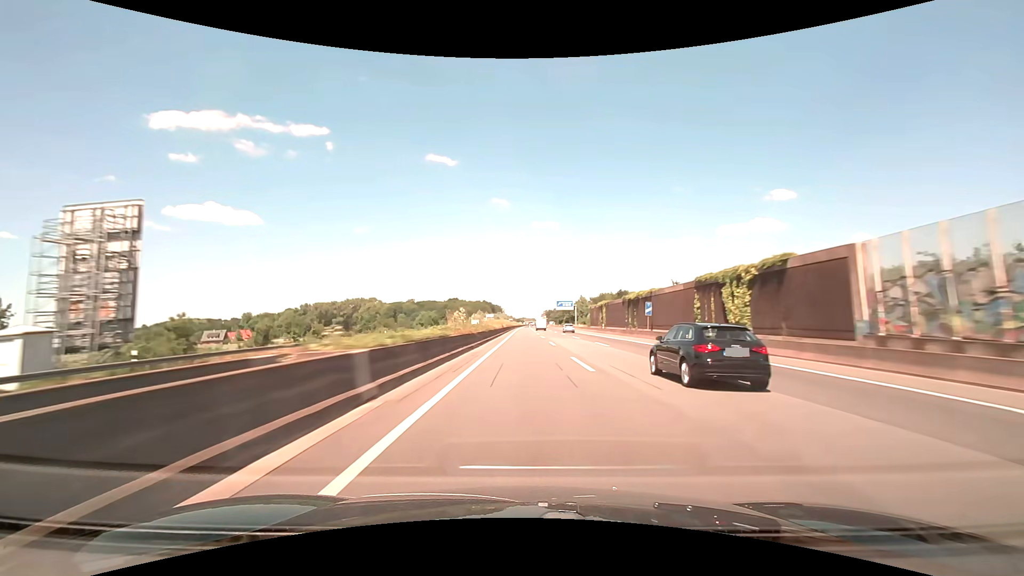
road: motorway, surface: asphalt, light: Day
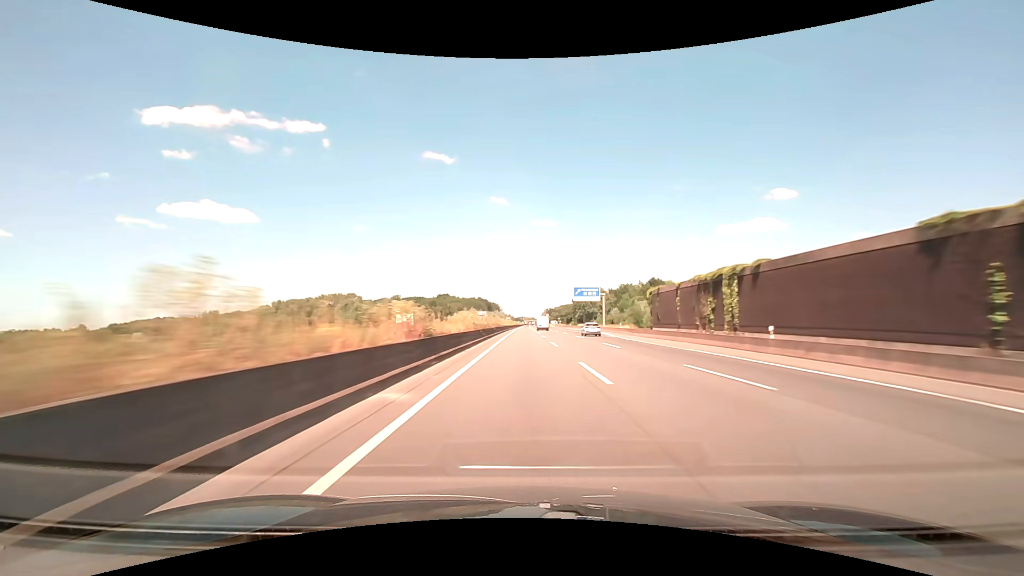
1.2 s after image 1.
(+0.1, +57.1) m; 0°
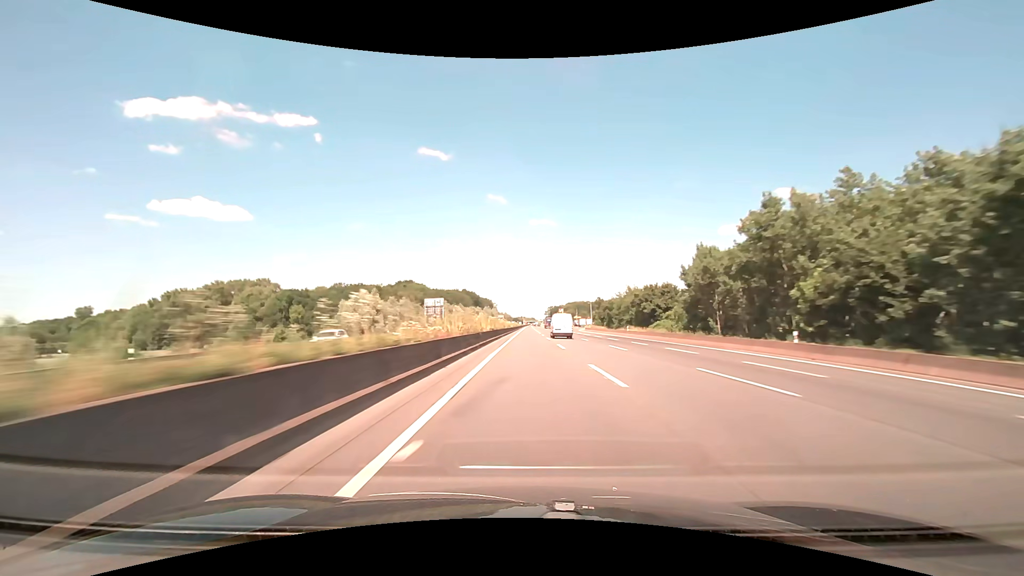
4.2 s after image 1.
(+0.1, +142.9) m; 0°
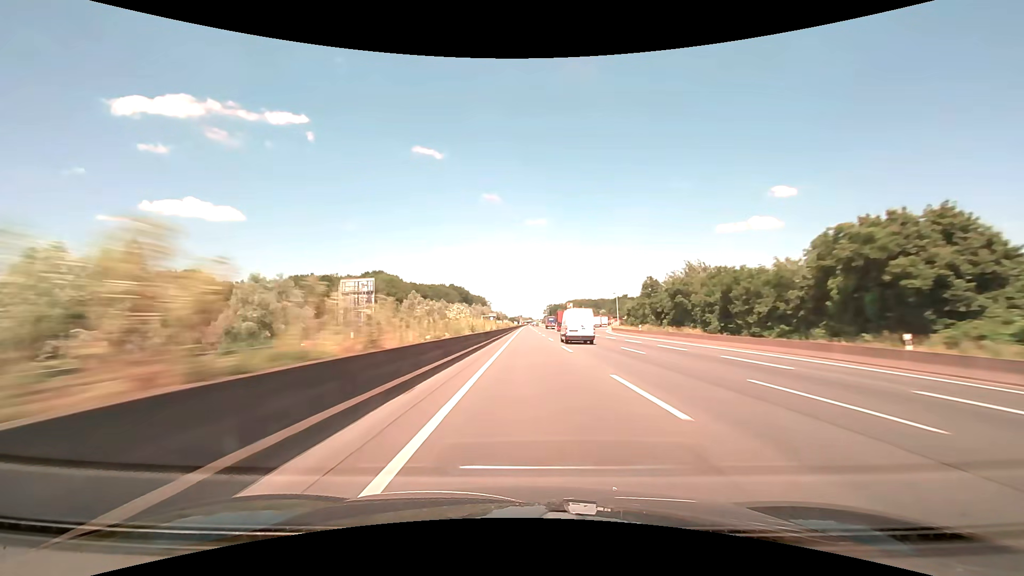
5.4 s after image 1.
(+0.2, +57.2) m; 0°
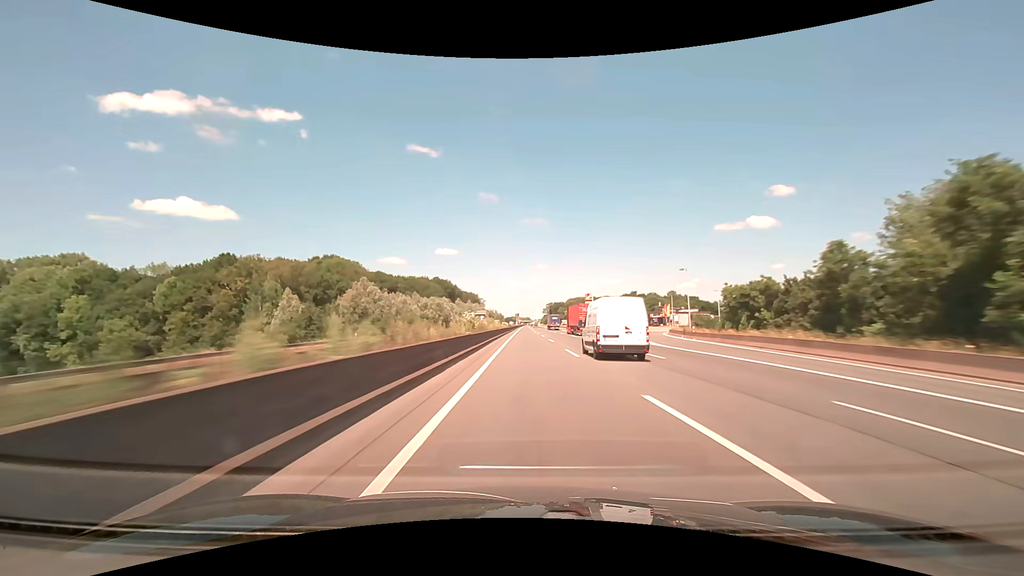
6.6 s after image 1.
(+0.1, +57.2) m; 0°
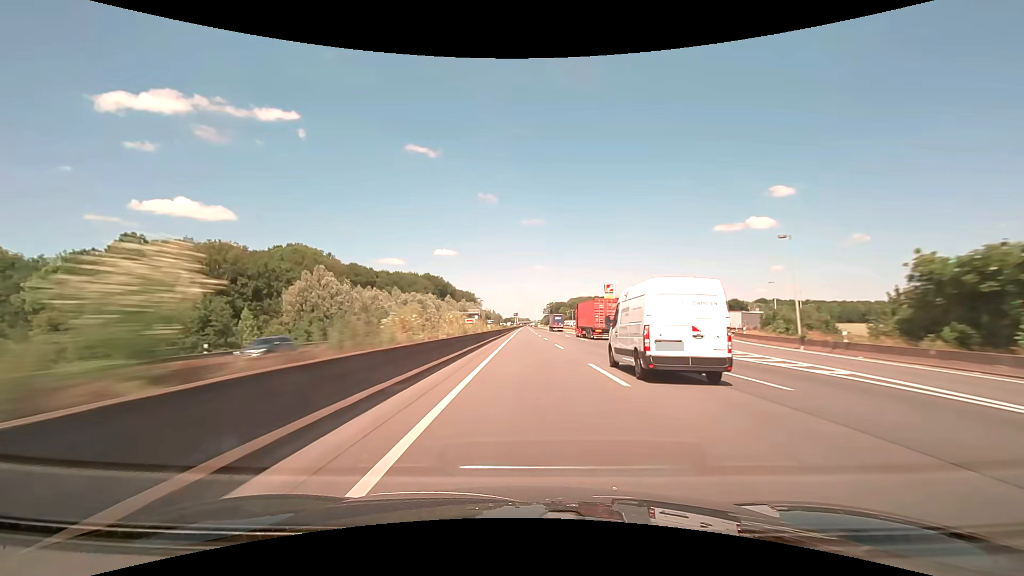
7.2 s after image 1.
(0.0, +28.6) m; 0°
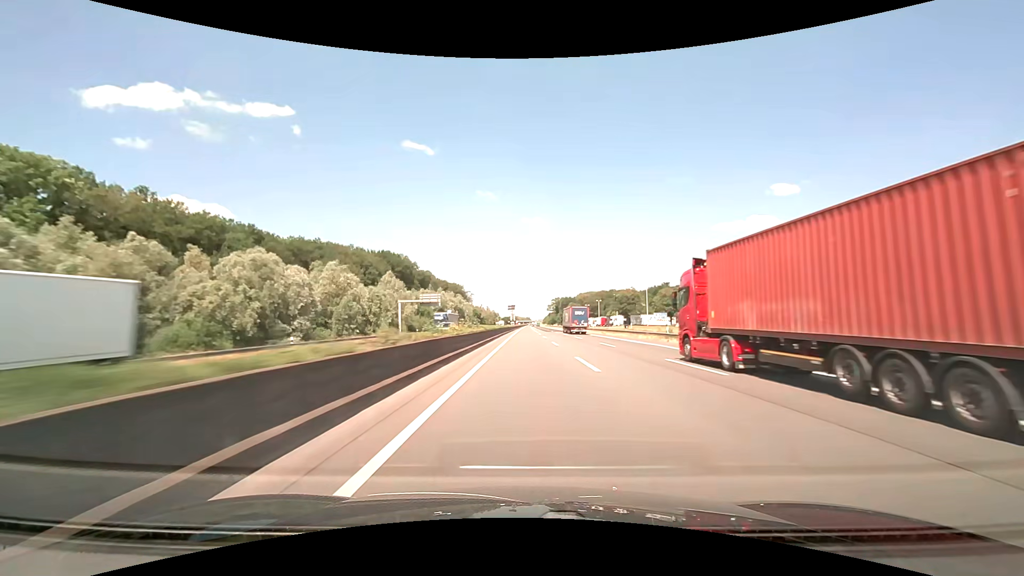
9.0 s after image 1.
(-0.1, +85.8) m; 0°
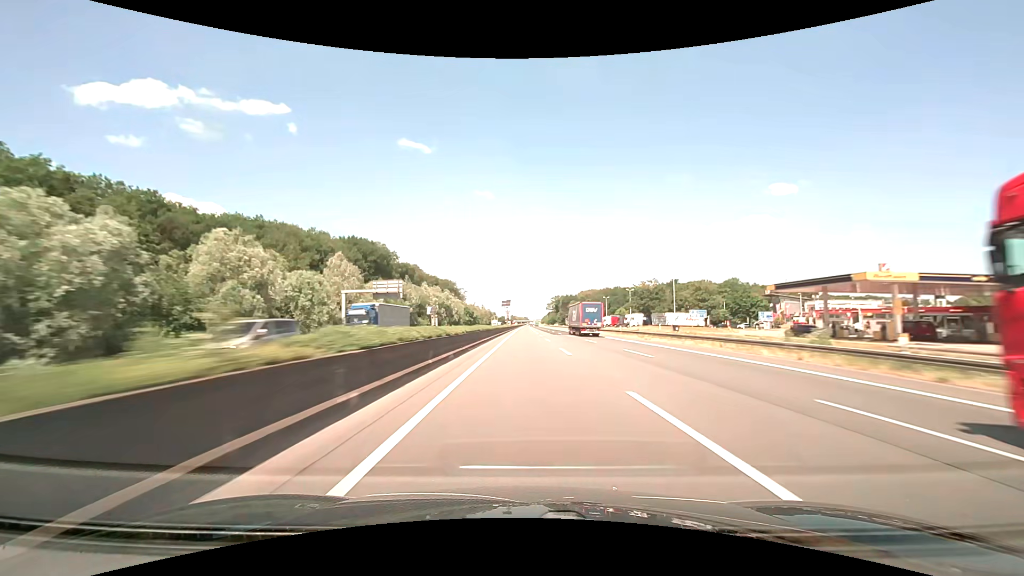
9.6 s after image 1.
(+0.1, +28.6) m; 0°
(0, +10) (0, +20) (0, +30) (0, +40) (0, +50) (0, +60) (0, +70) (+1, +80) (+1, +90) (+1, +100) m
